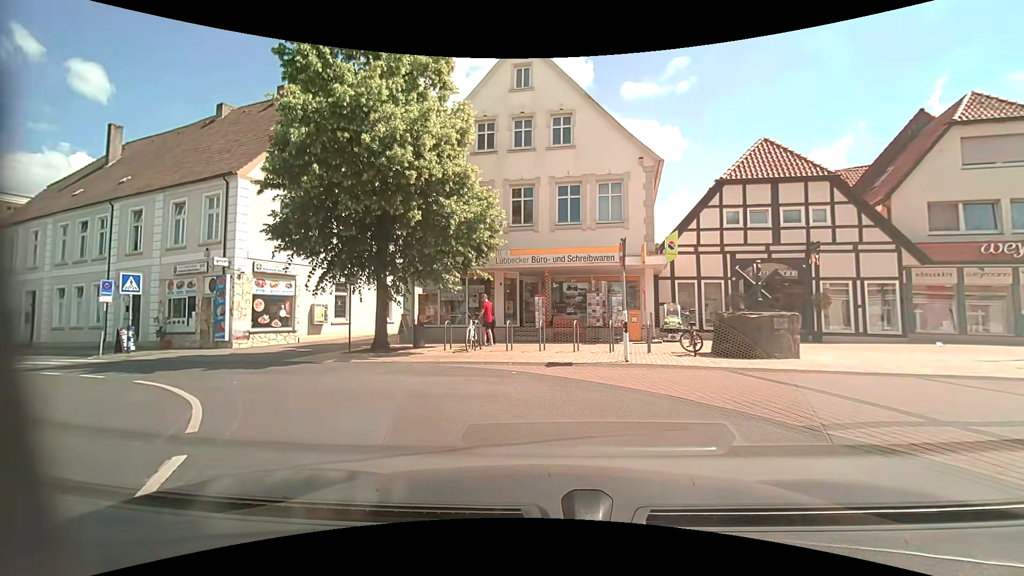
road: residential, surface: asphalt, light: Day
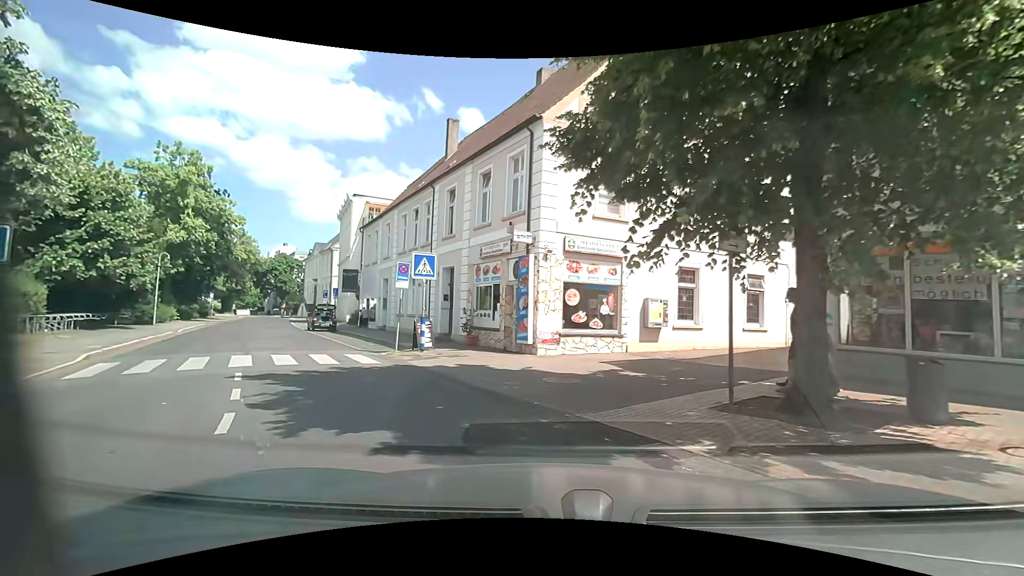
(-2.8, +8.7) m; -34°
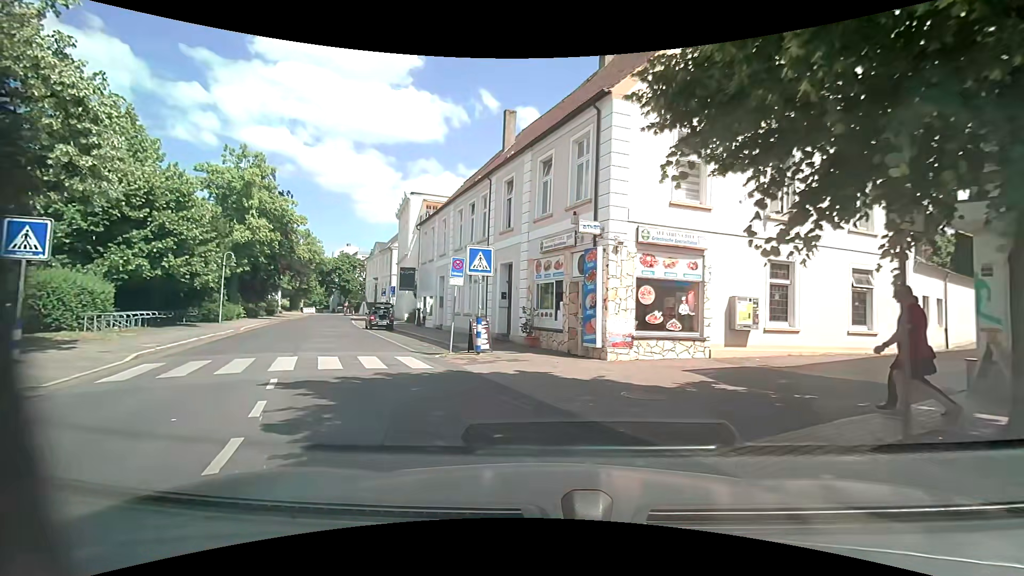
(-0.2, +1.6) m; -8°
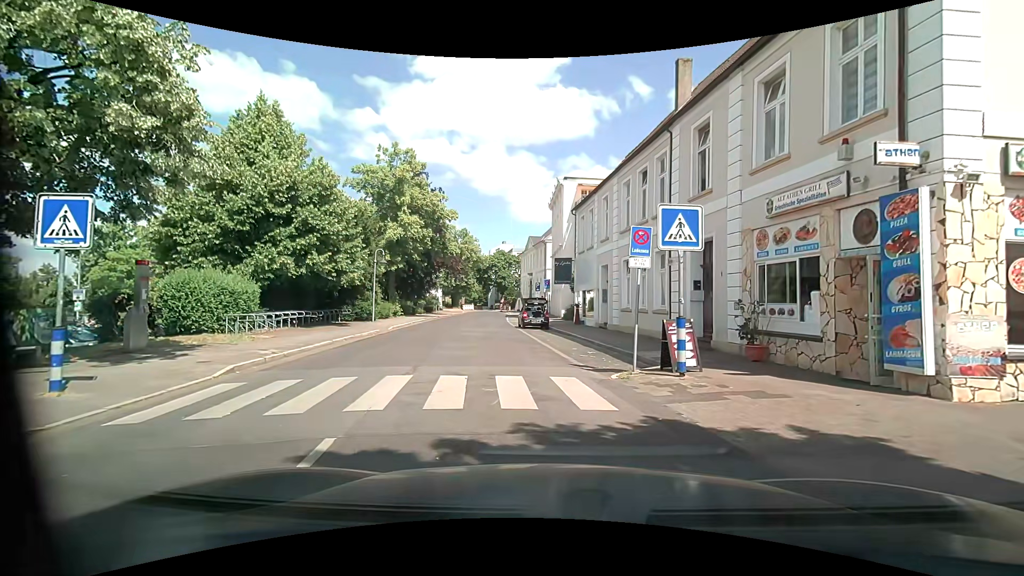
(-1.2, +4.8) m; -19°
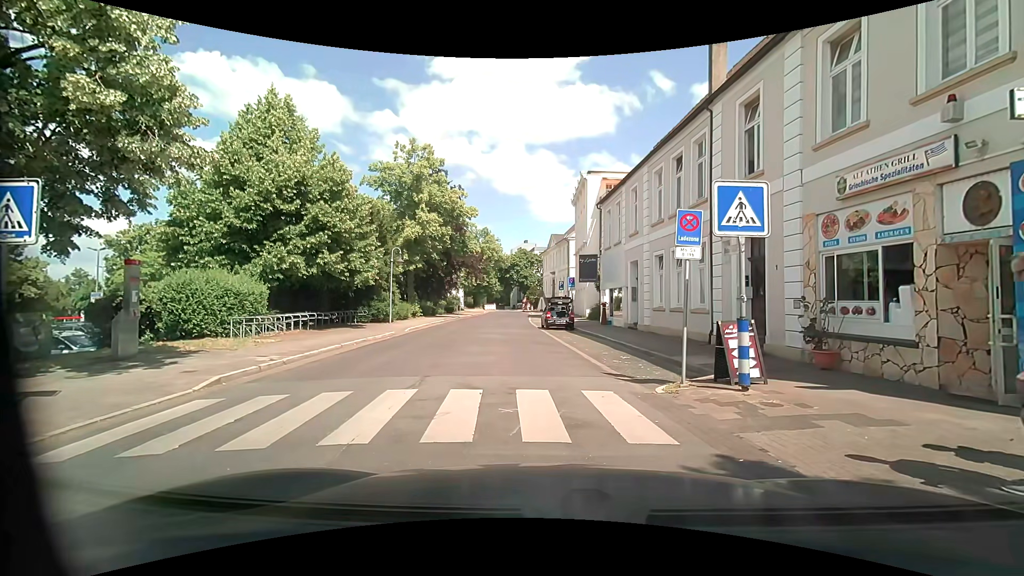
(0.0, +1.5) m; 0°
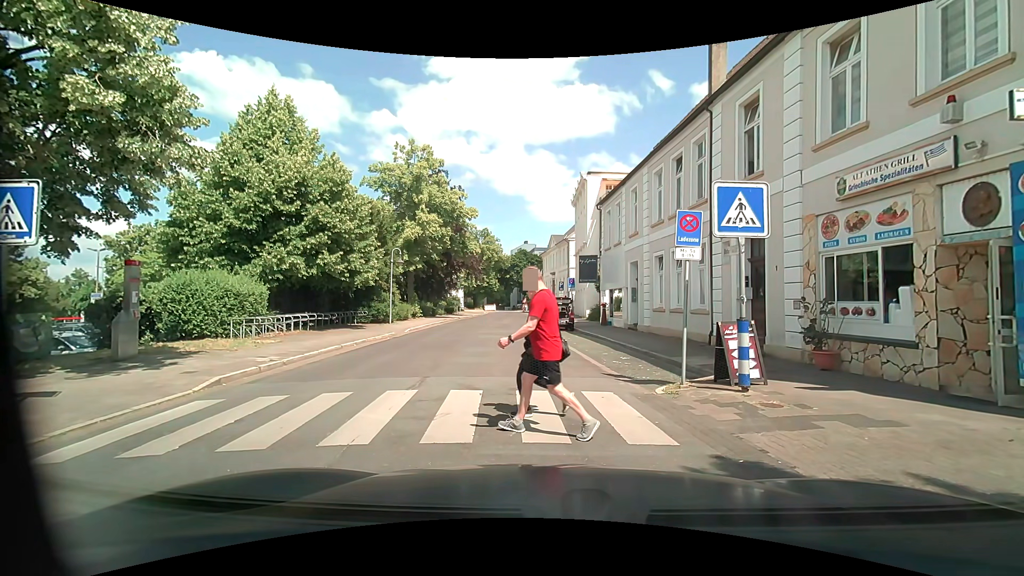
(0.0, +0.1) m; 0°
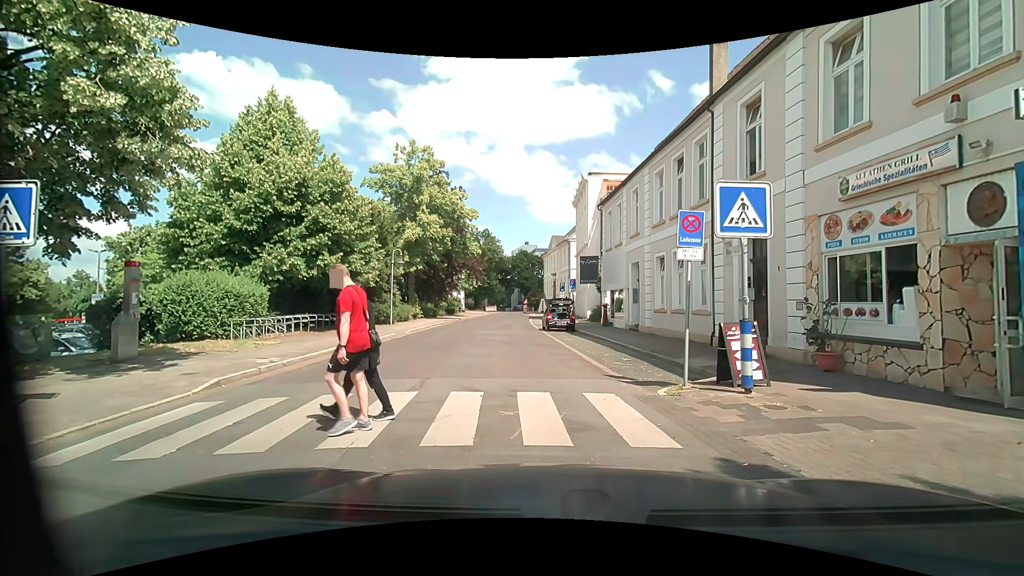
(0.0, 0.0) m; 0°
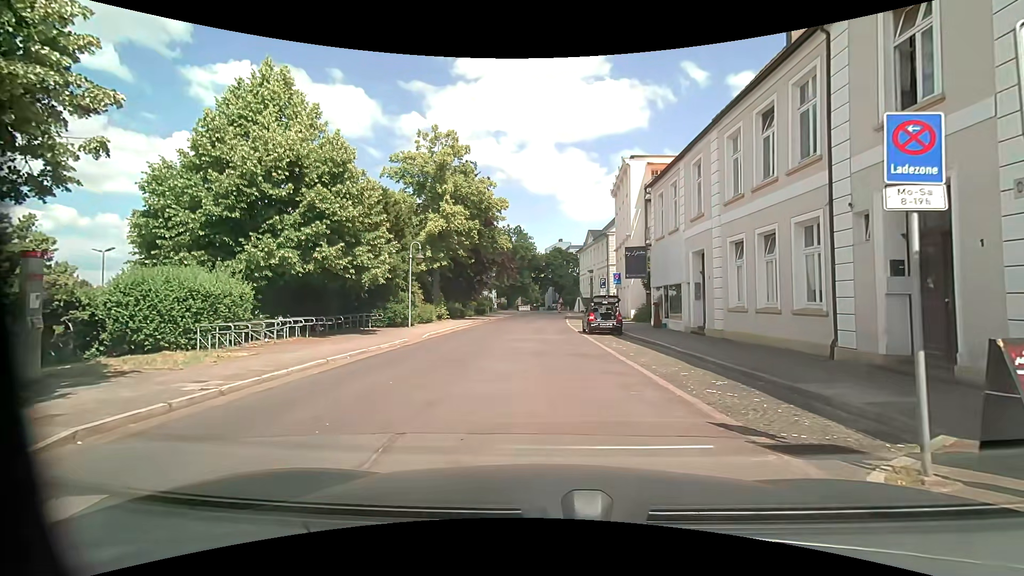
(-0.3, +4.3) m; -6°
